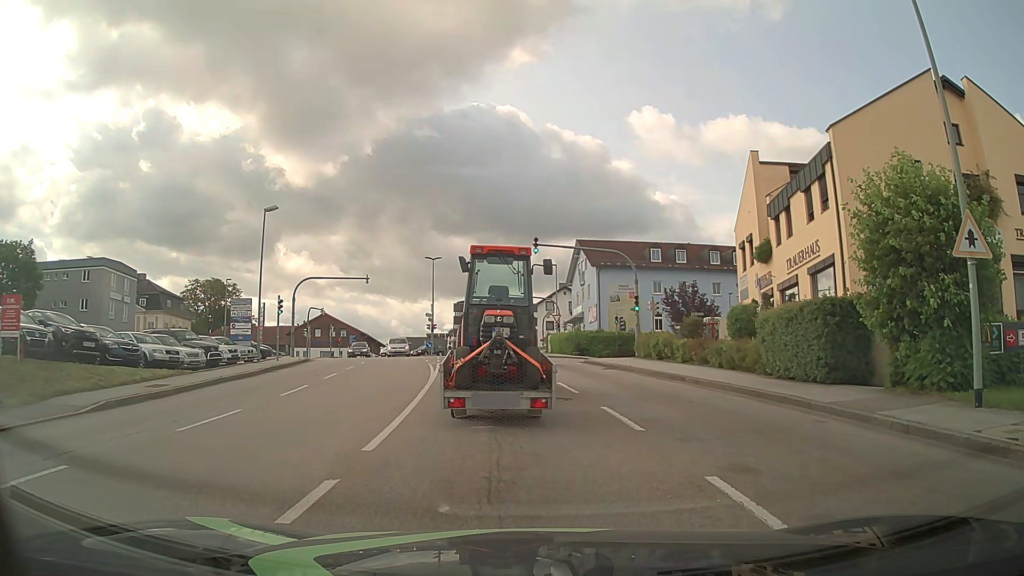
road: tertiary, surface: asphalt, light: Day
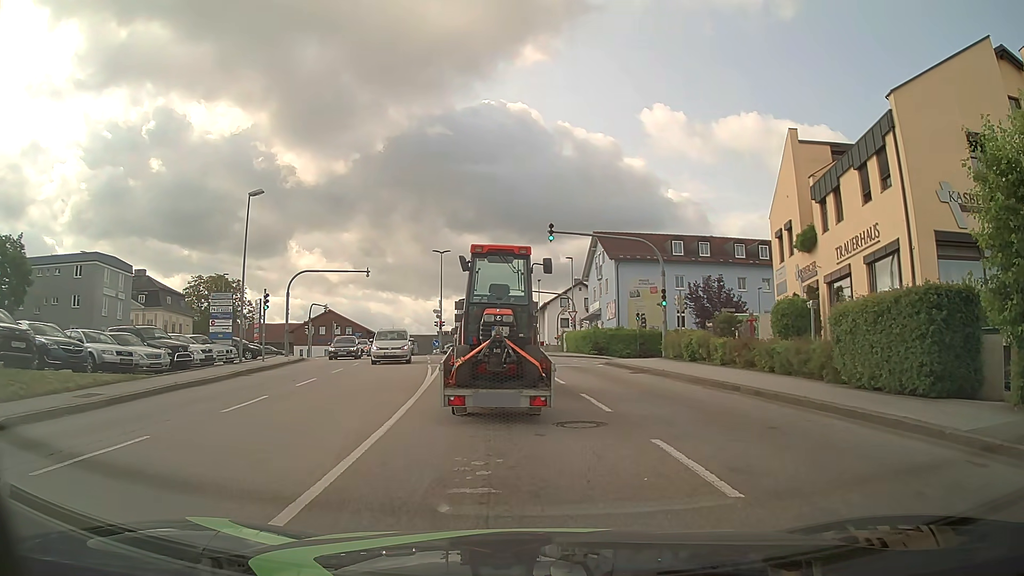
(-0.1, +4.0) m; -1°
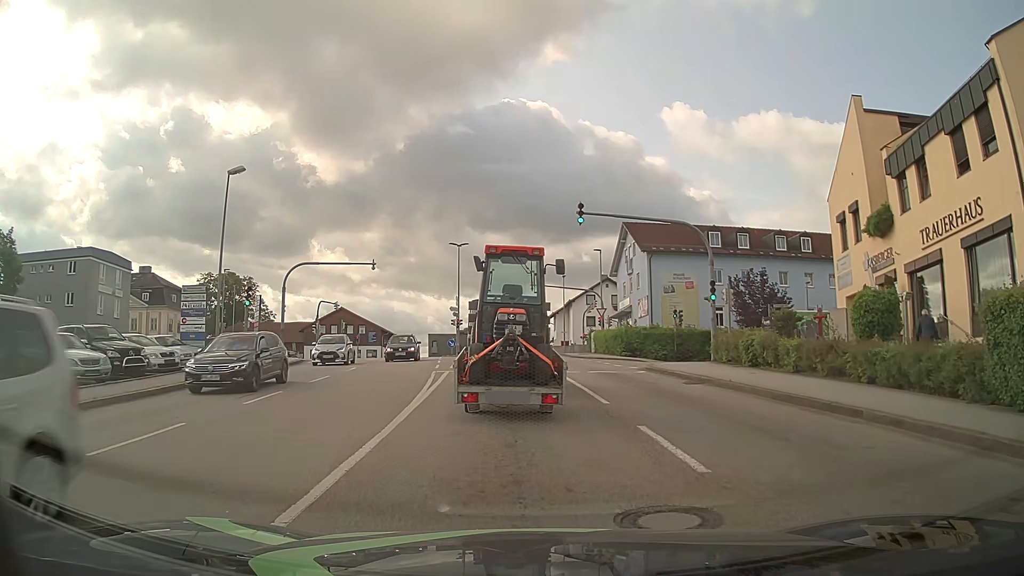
(-0.1, +4.9) m; -3°
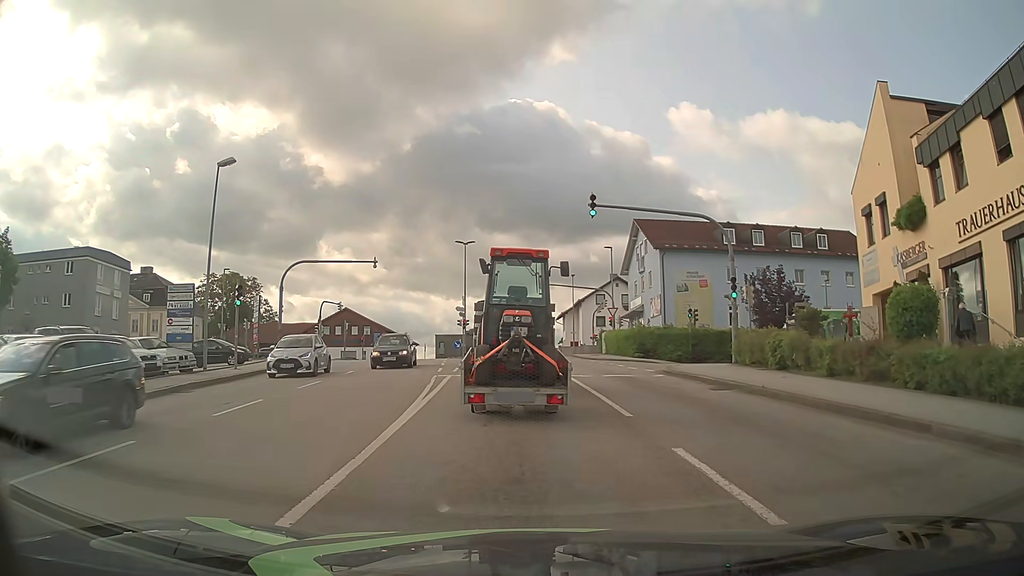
(0.0, +1.8) m; 0°
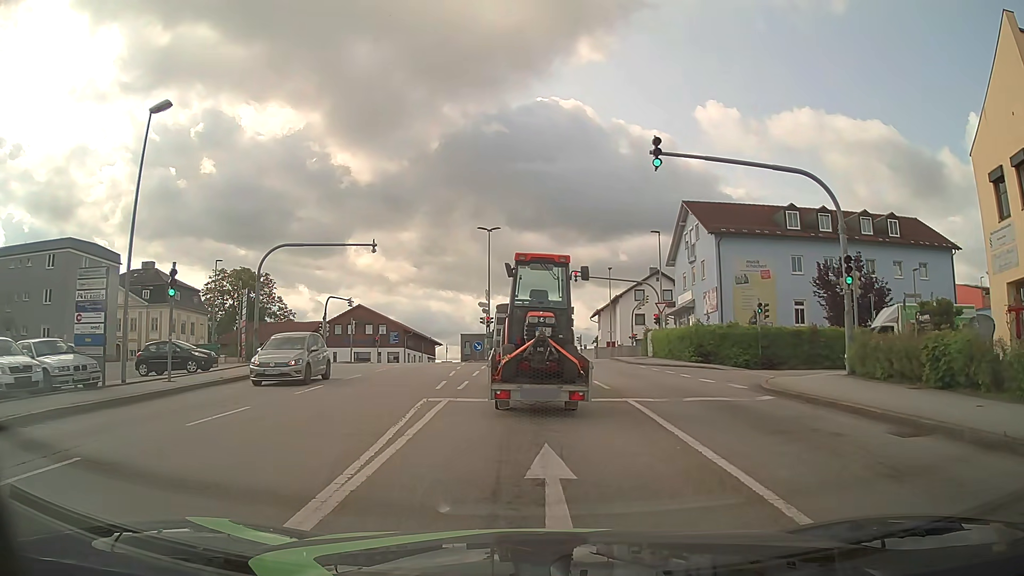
(-0.2, +7.6) m; -4°
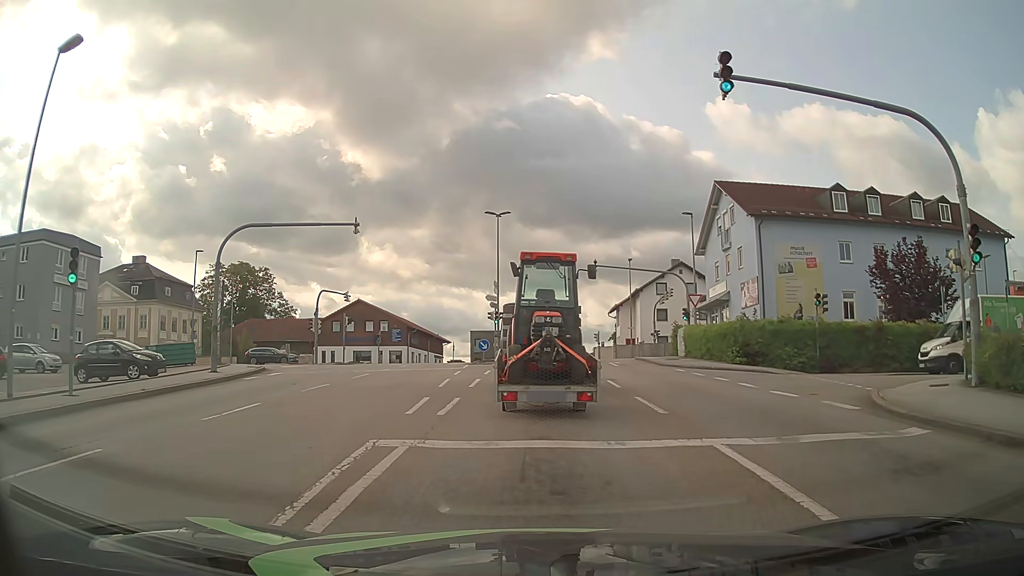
(0.0, +5.6) m; +1°
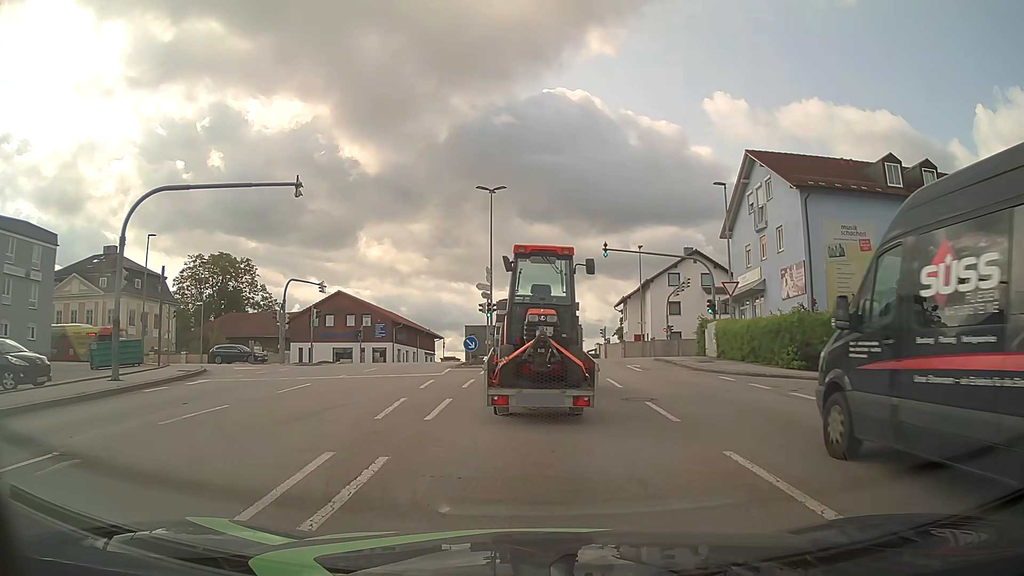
(-0.1, +6.8) m; -2°
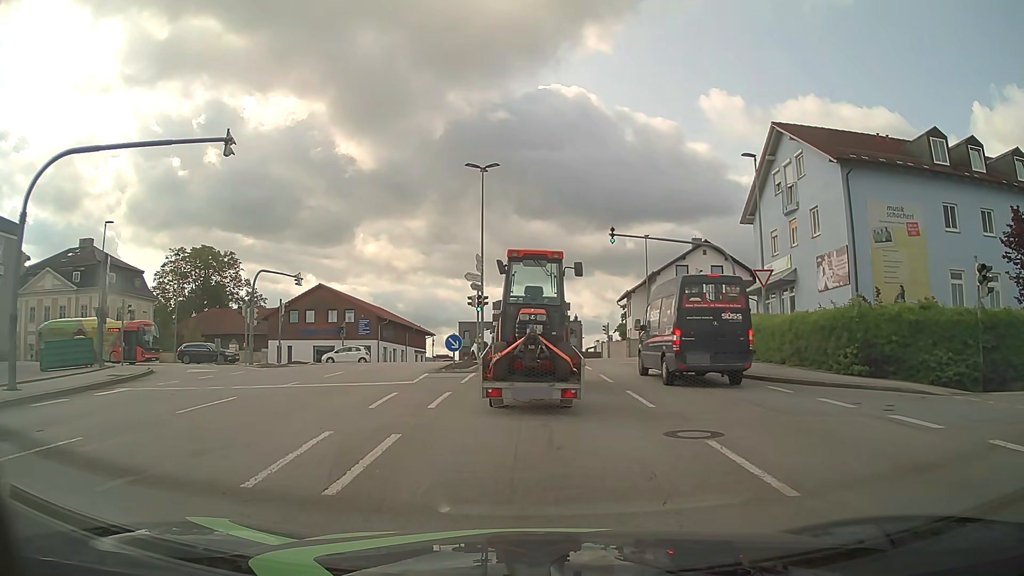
(+0.1, +4.9) m; +1°
(0, +10) (0, +20) (0, +30) (-1, +40) (-6, +48) (-15, +51) (-25, +52) (-35, +52) (-45, +51) (-55, +51) m
